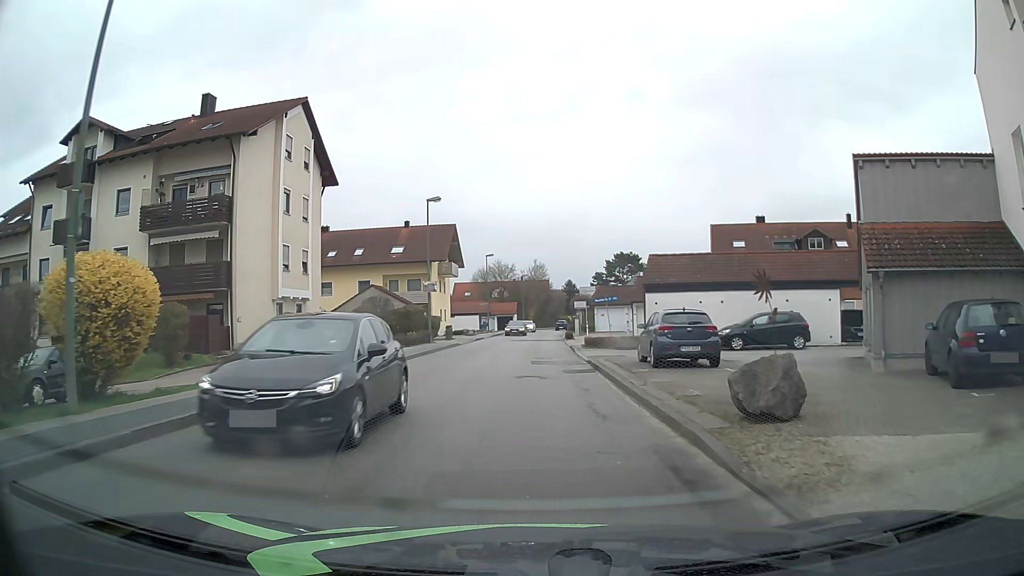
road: unclassified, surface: asphalt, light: Day
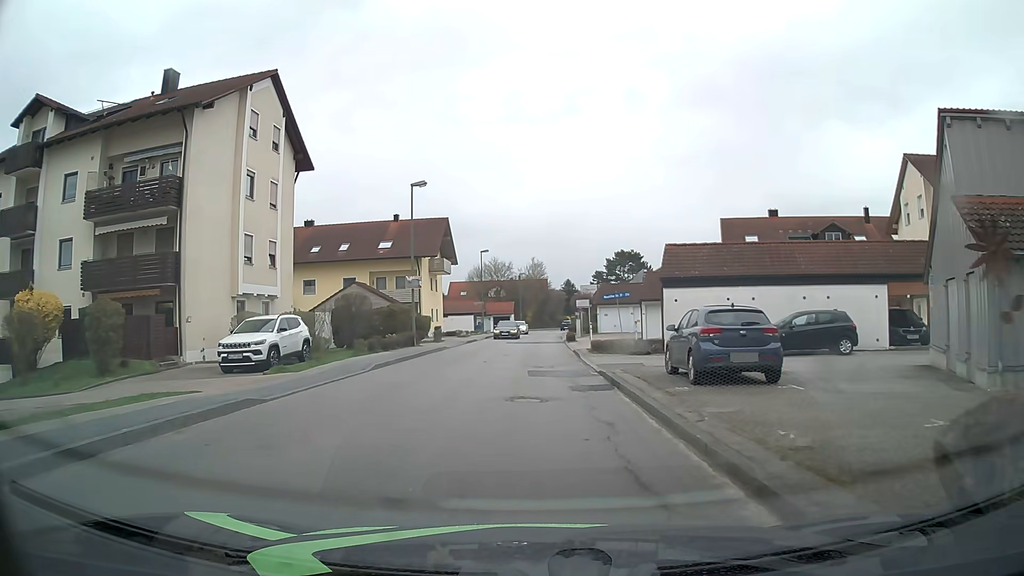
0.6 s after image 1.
(0.0, +4.5) m; 0°
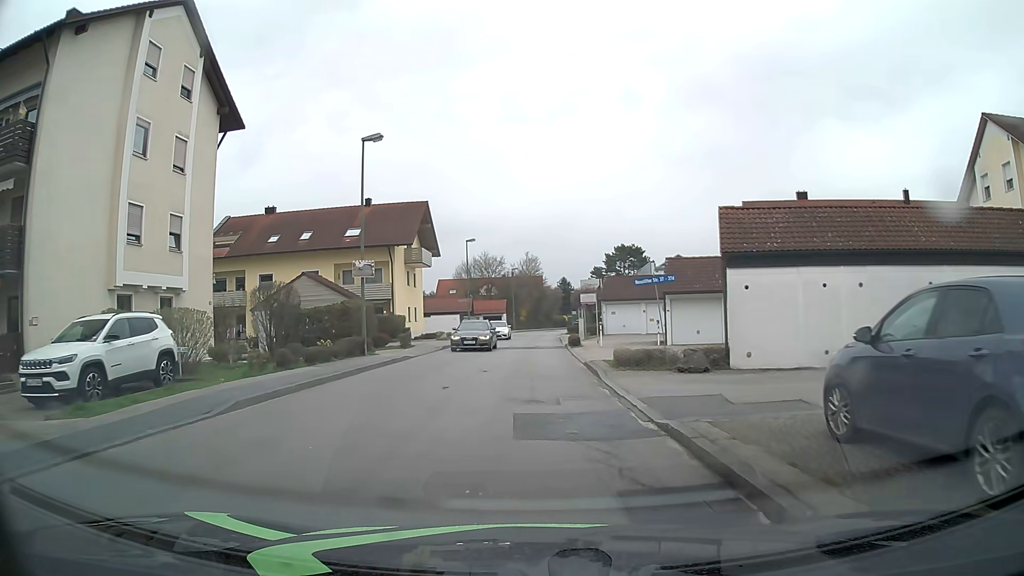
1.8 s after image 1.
(+0.1, +8.9) m; +1°
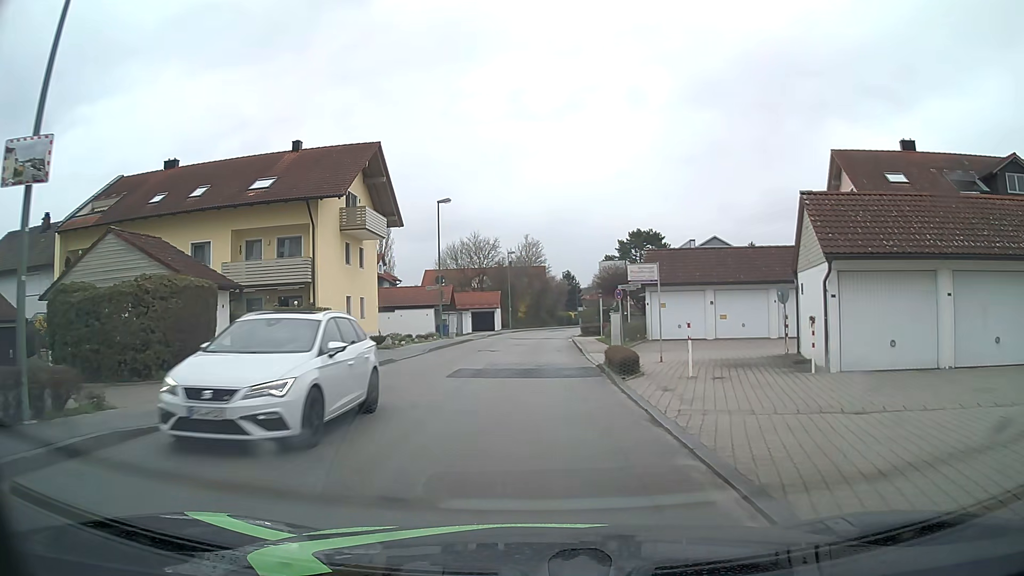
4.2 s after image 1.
(0.0, +17.8) m; -1°
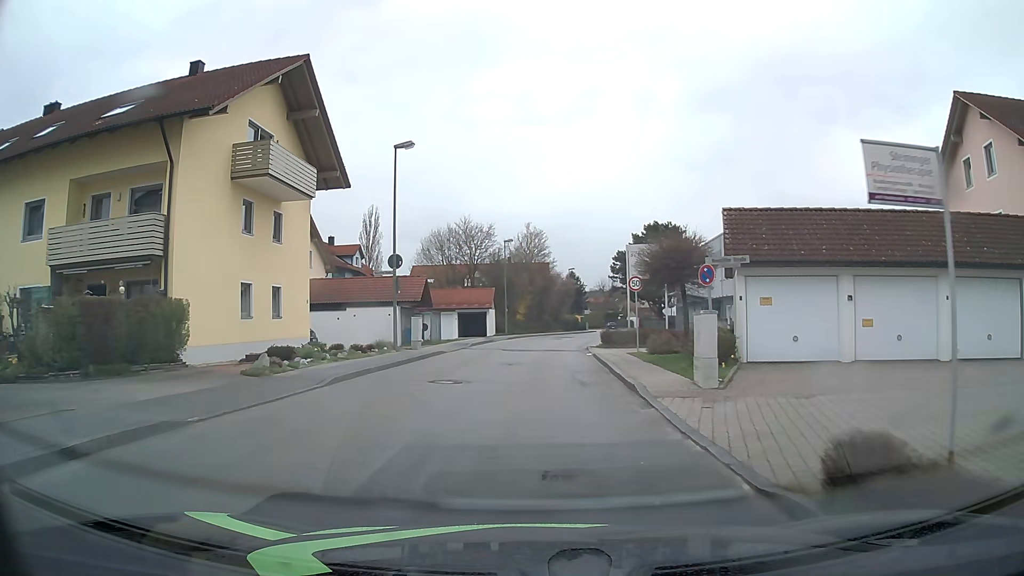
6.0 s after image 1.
(+0.1, +13.4) m; 0°
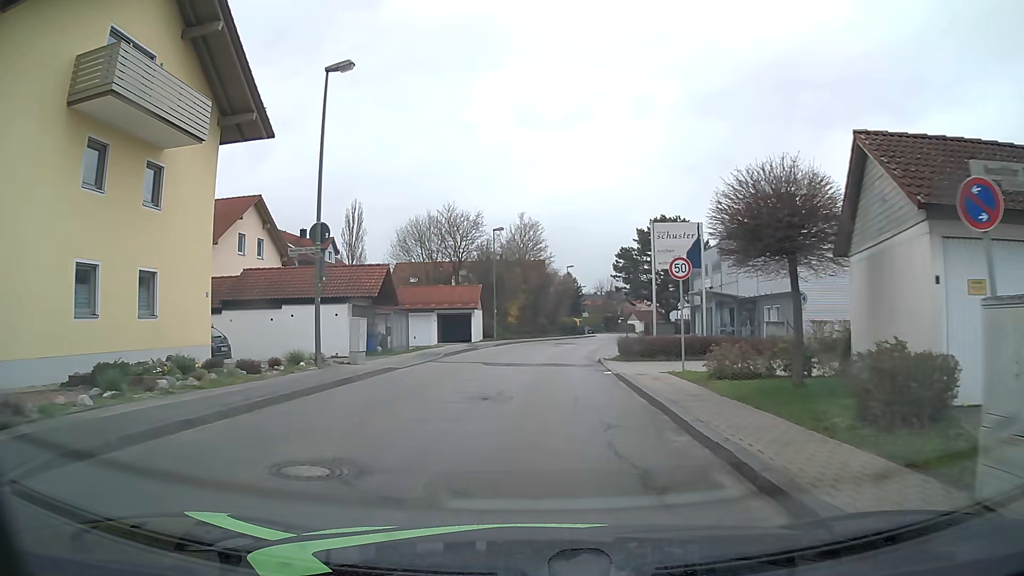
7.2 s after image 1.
(0.0, +8.9) m; 0°
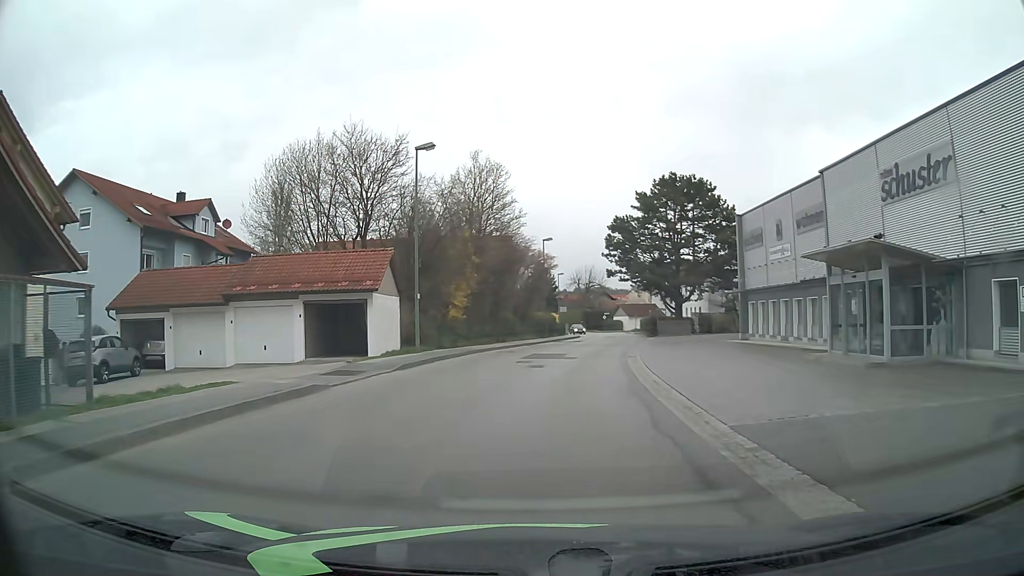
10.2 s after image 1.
(+0.6, +22.9) m; +4°
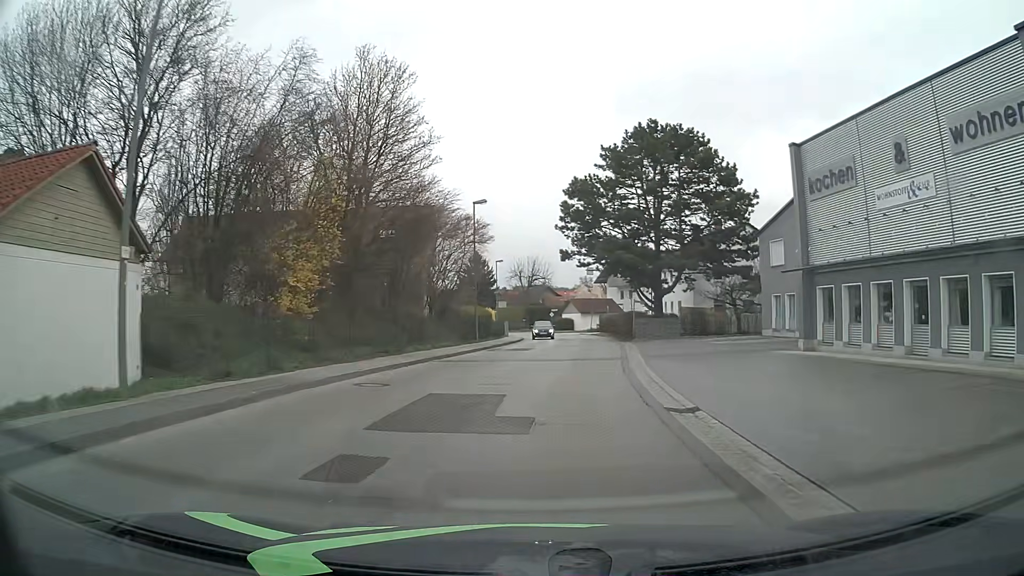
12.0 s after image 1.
(+0.5, +17.2) m; +4°
(0, +10) (+1, +20) (+2, +30) (+4, +40) (+4, +50) (+4, +60) (+3, +70) (+2, +80) (0, +89) (-3, +99) m
